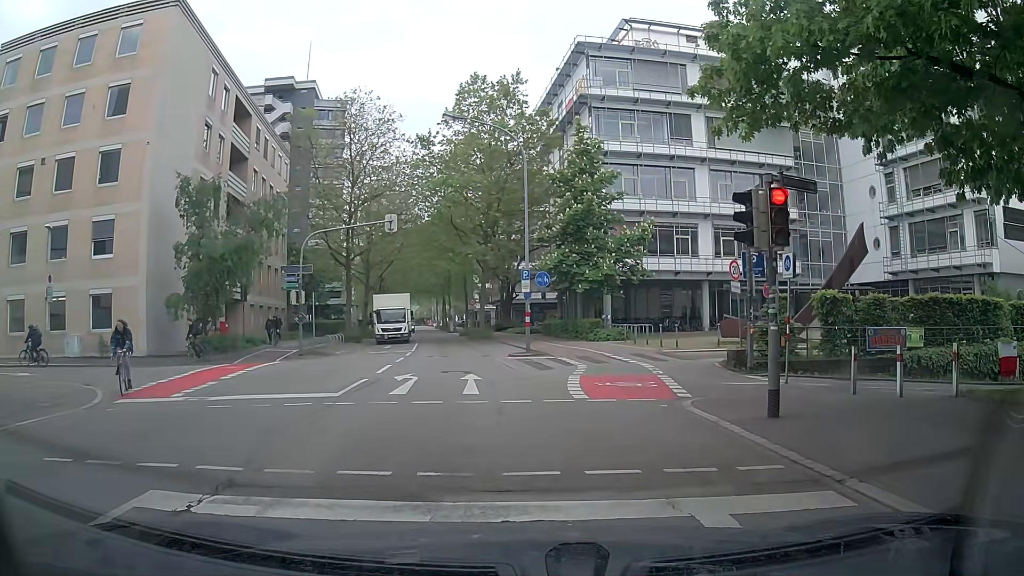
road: secondary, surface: asphalt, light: Day
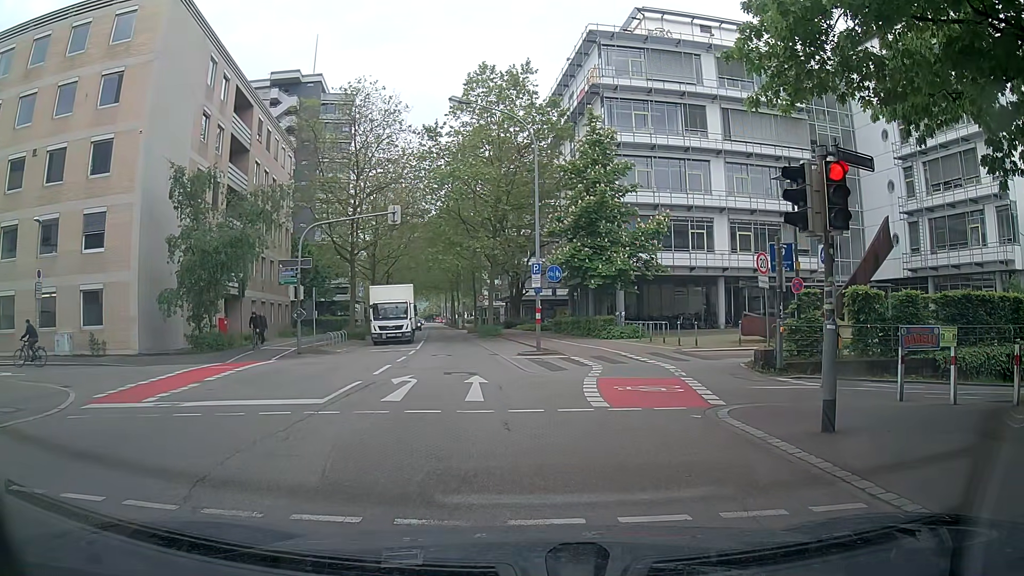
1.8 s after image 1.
(0.0, +1.5) m; 0°
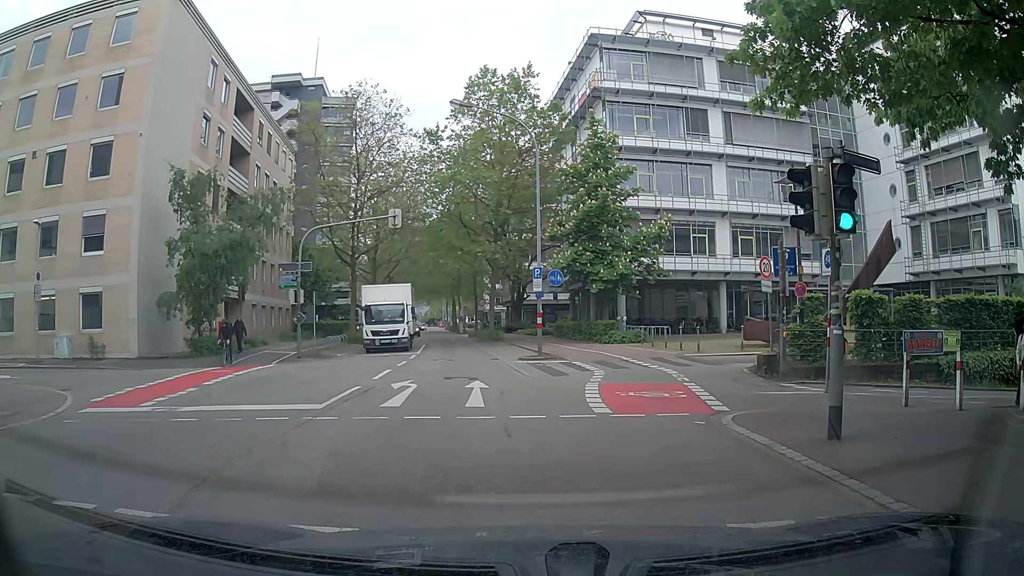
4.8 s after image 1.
(0.0, +0.2) m; 0°
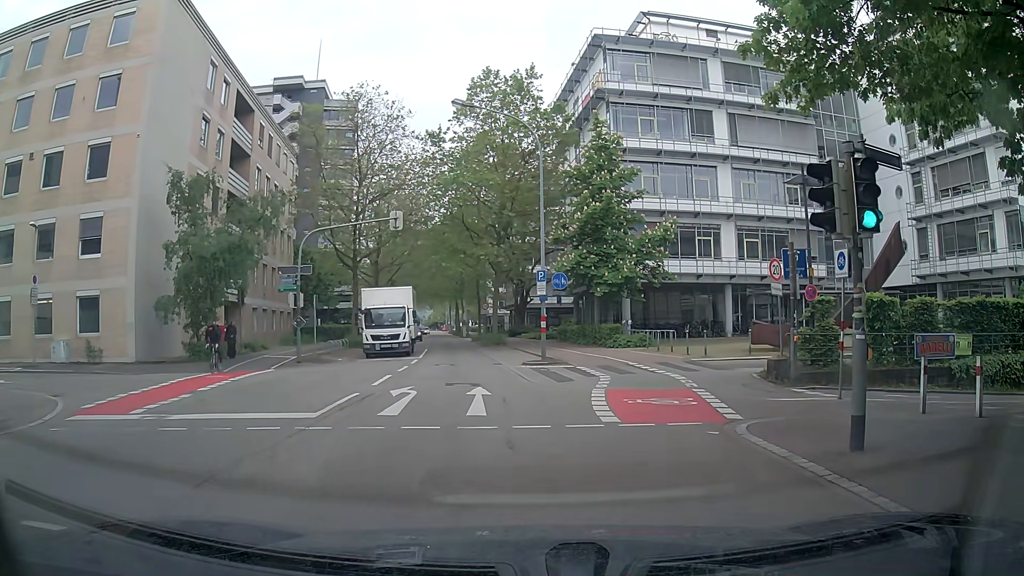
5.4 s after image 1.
(0.0, +0.5) m; 0°
